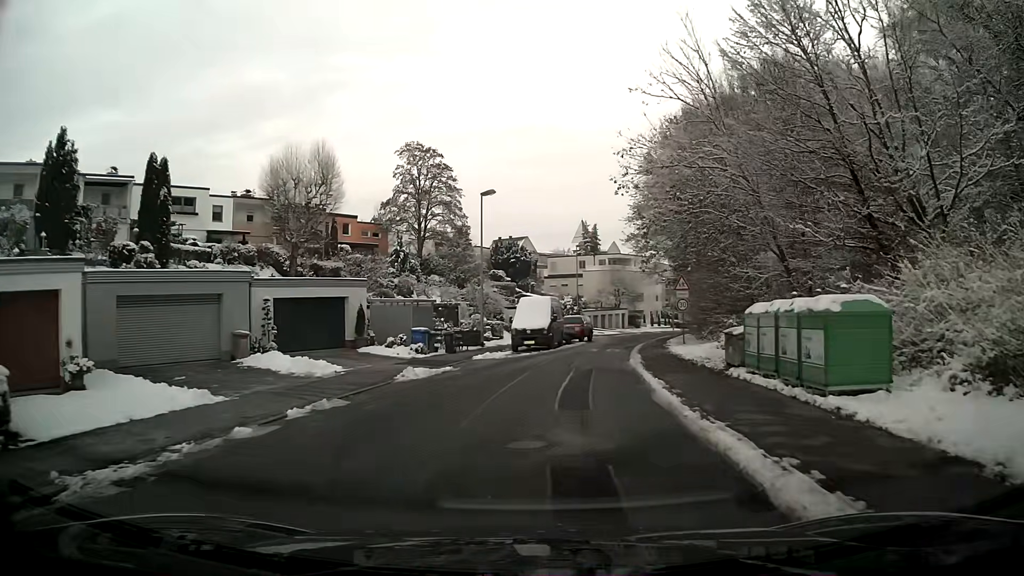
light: Day
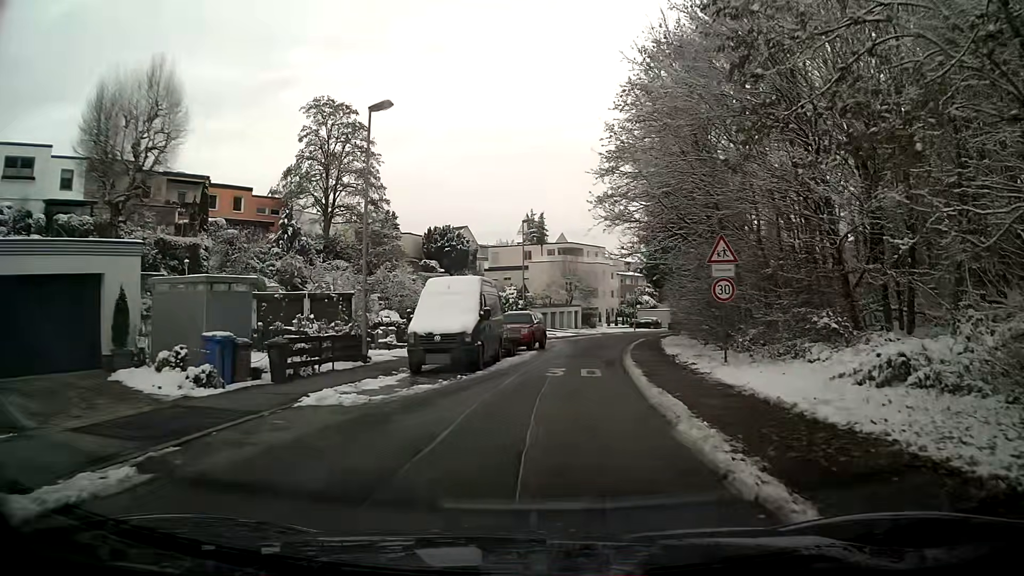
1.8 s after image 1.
(+0.6, +14.5) m; +5°
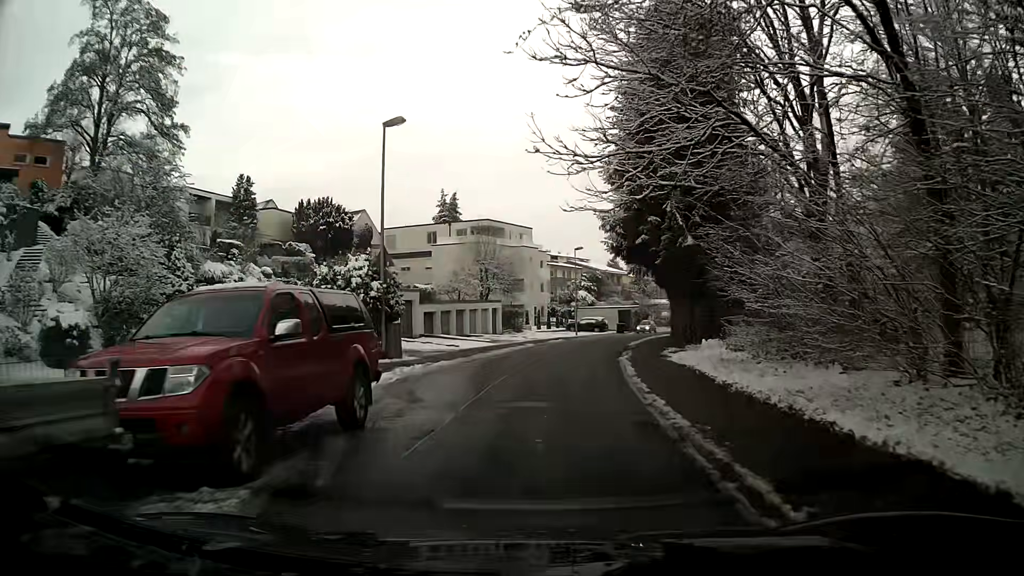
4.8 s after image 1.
(+1.4, +23.7) m; +6°
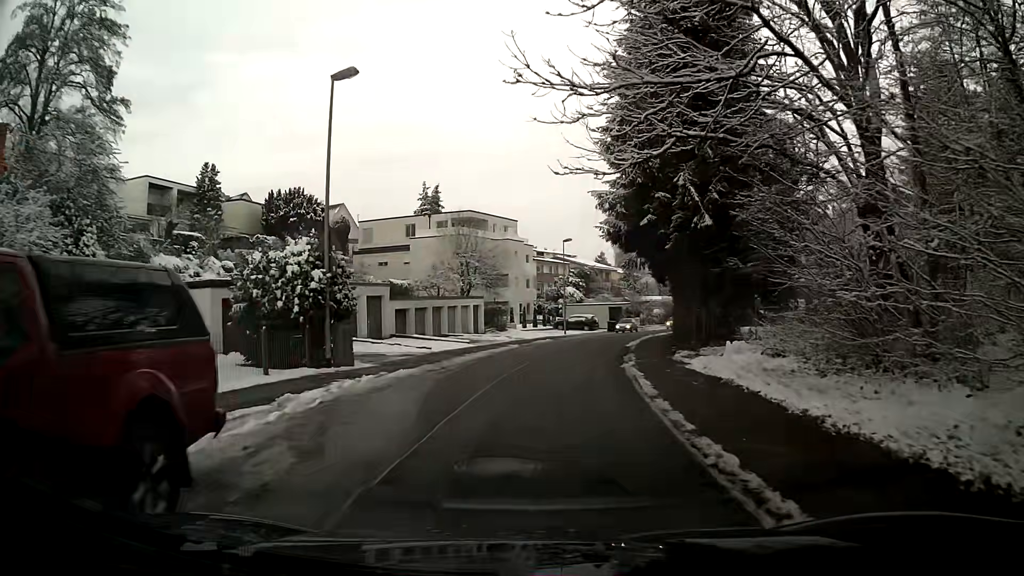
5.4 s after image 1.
(0.0, +4.7) m; +1°
(0, +10) (+1, +20) (+2, +30) (+4, +40) (+7, +49) (+10, +59) (+13, +68) (+17, +78) (+21, +87) (+25, +96) m
